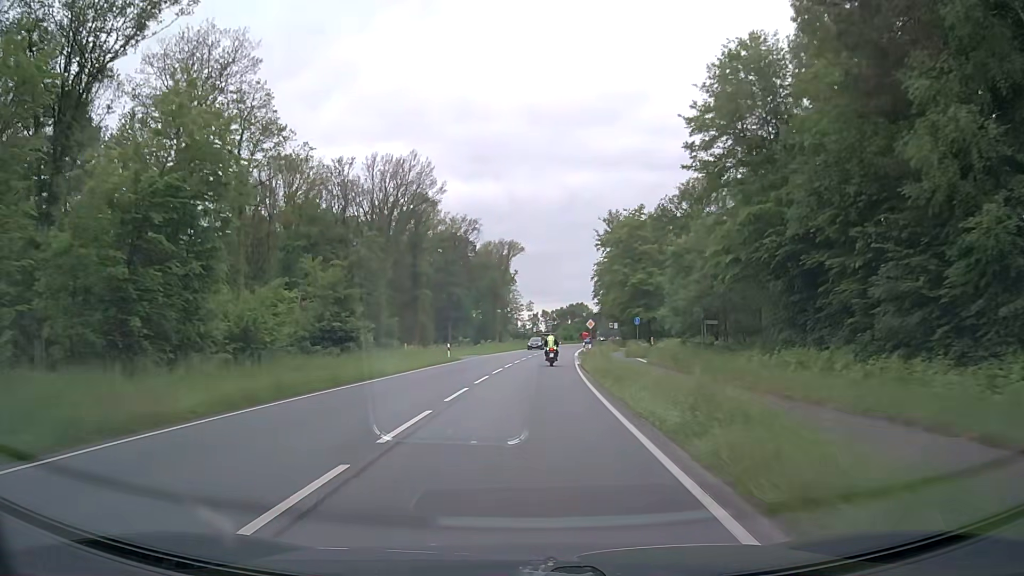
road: primary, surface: asphalt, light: Day
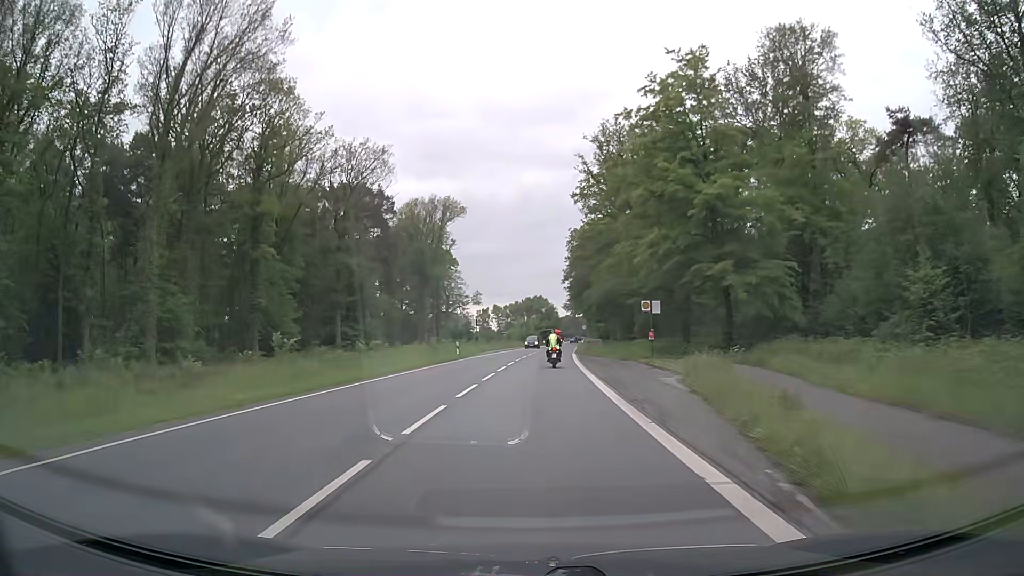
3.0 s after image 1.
(+1.1, +53.5) m; +3°
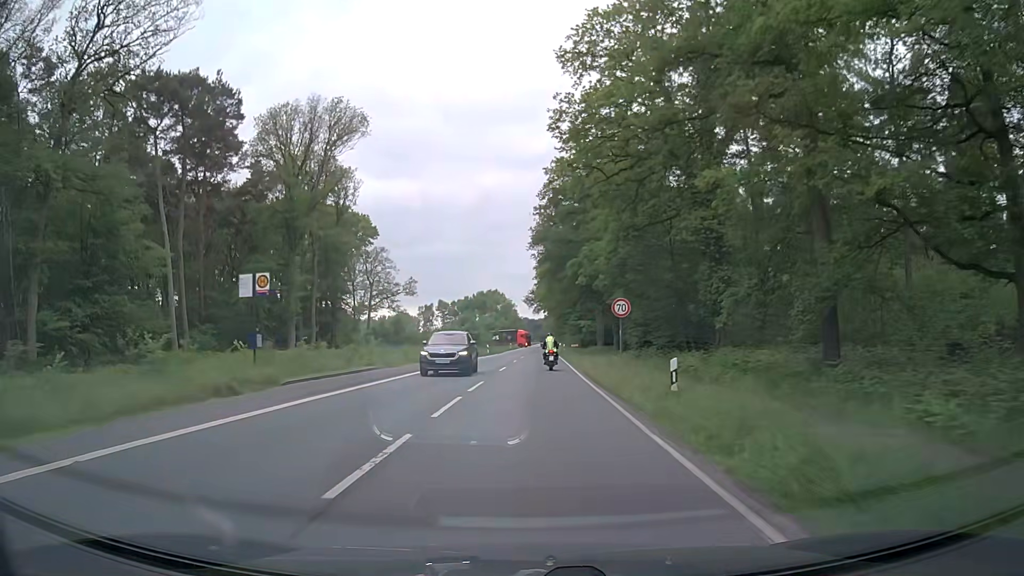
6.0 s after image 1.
(+1.7, +52.0) m; +4°
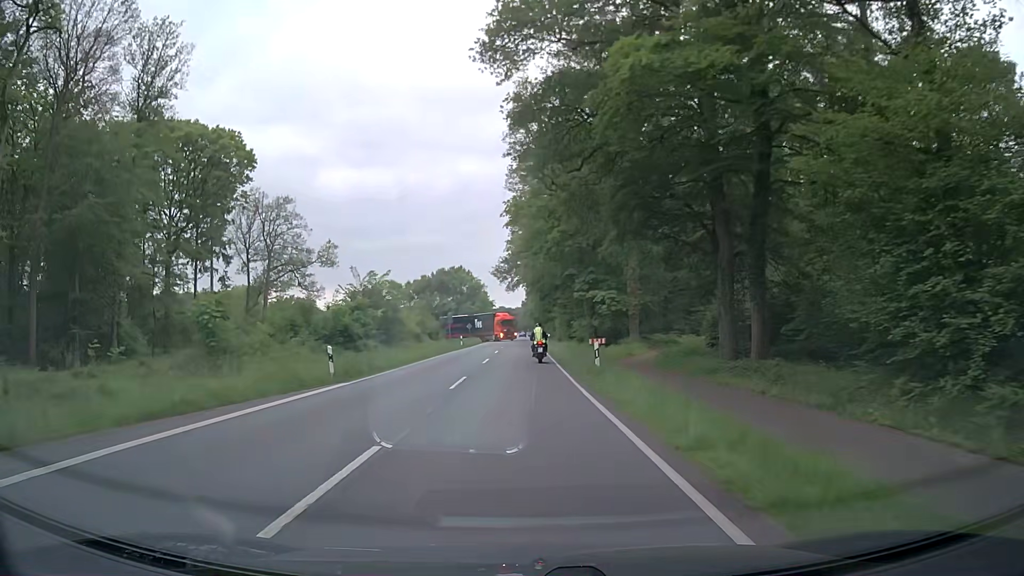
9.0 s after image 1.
(+1.0, +49.2) m; +2°
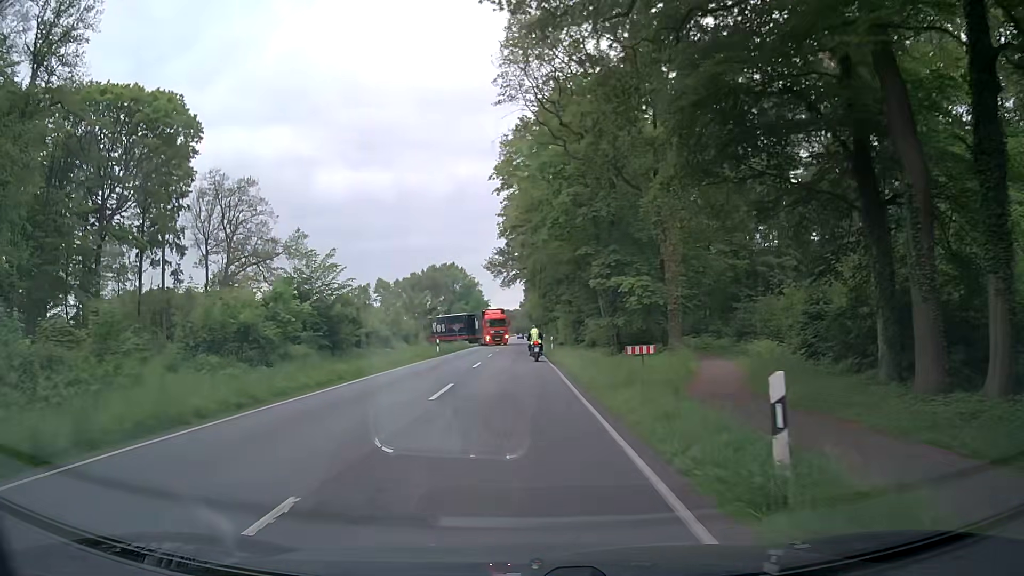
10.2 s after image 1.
(+0.1, +14.2) m; 0°
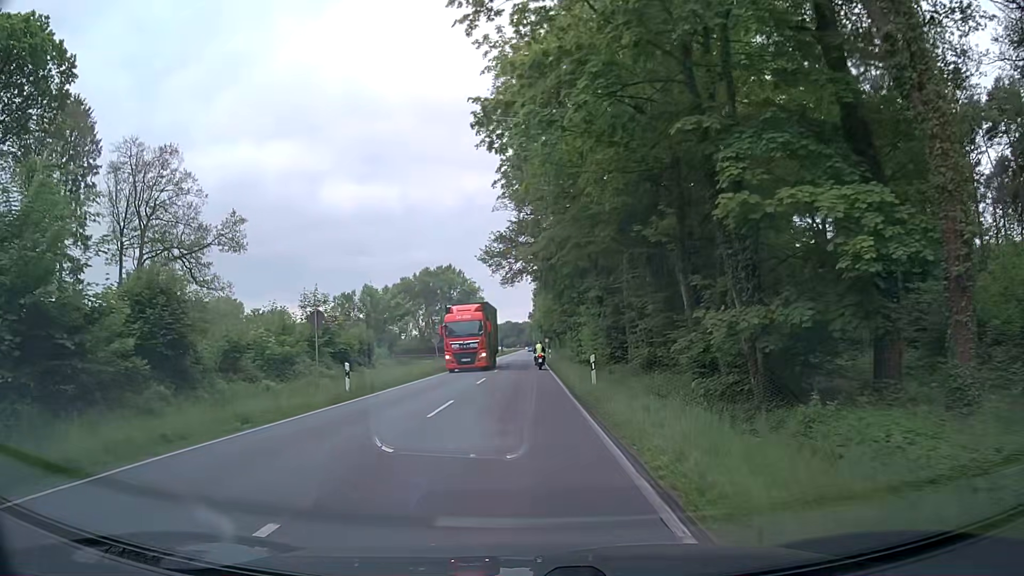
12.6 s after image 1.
(-0.1, +24.6) m; 0°
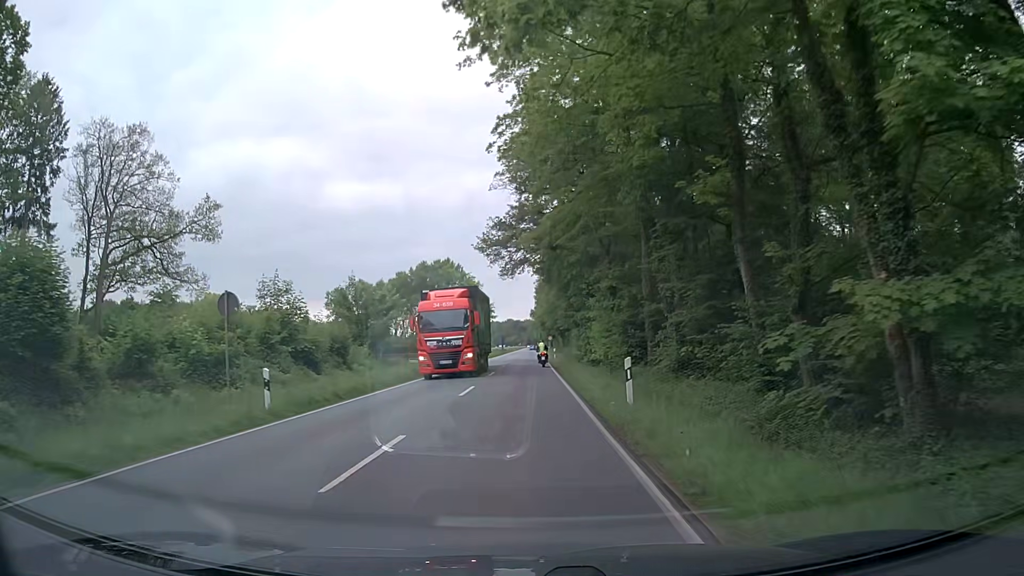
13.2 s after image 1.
(-0.1, +7.0) m; -1°
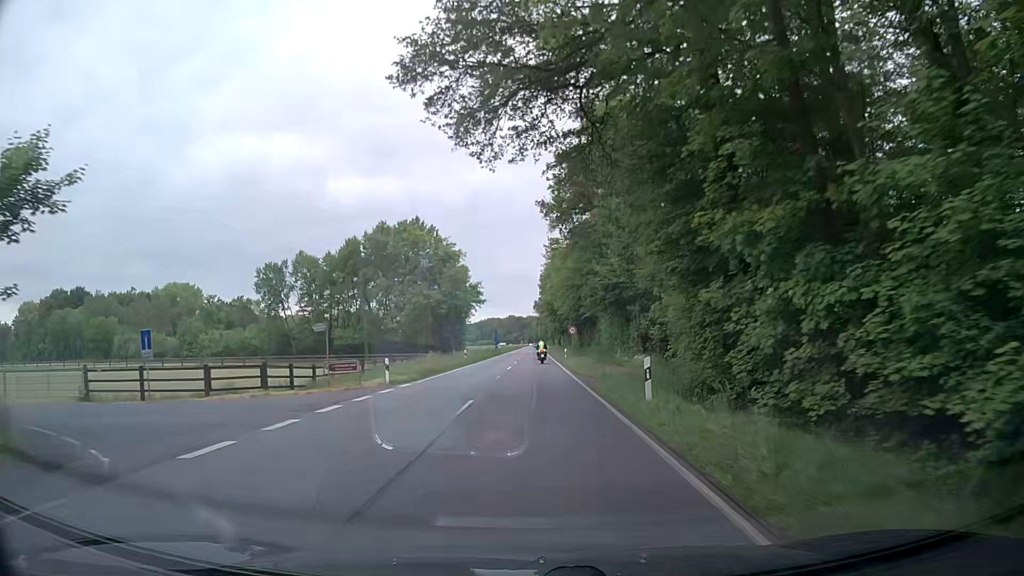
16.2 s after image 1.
(-0.3, +43.0) m; -1°
(0, +10) (0, +20) (0, +30) (0, +40) (0, +50) (+1, +60) (+1, +70) (+1, +80) (+1, +90) (+1, +100) m
